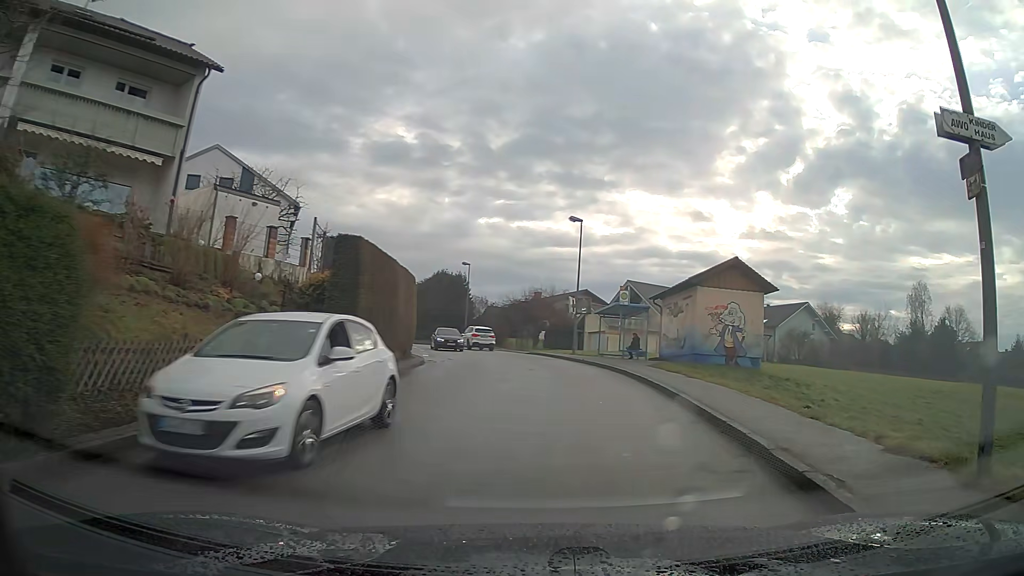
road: unclassified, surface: asphalt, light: Day
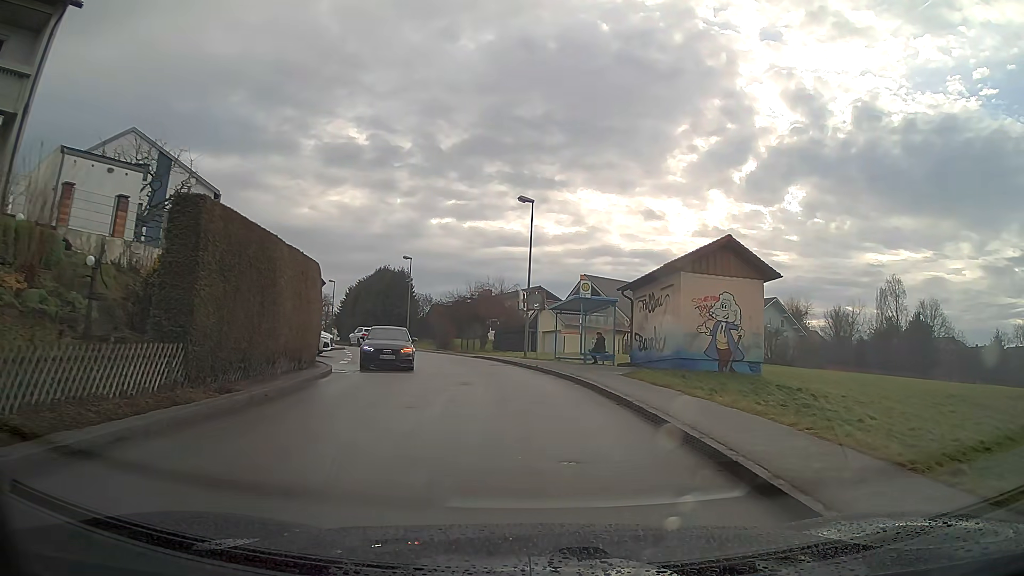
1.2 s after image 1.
(+0.3, +6.0) m; +3°
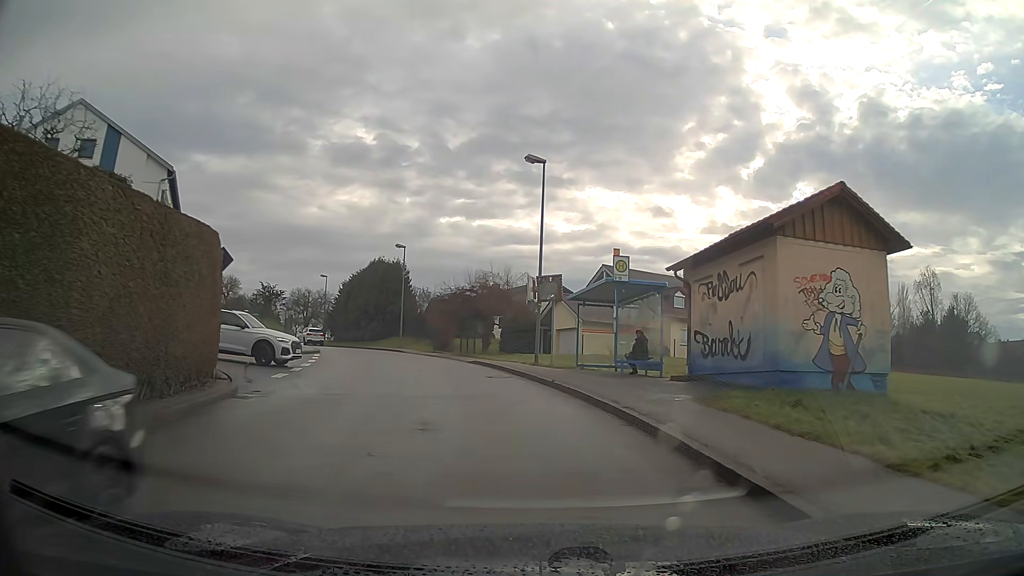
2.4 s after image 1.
(-0.1, +7.9) m; -2°
(0, +10) (-2, +20) (-5, +29) (-8, +39) (-13, +48) (-17, +57) (-22, +65) (-27, +74) (-31, +83) (-34, +93) m
